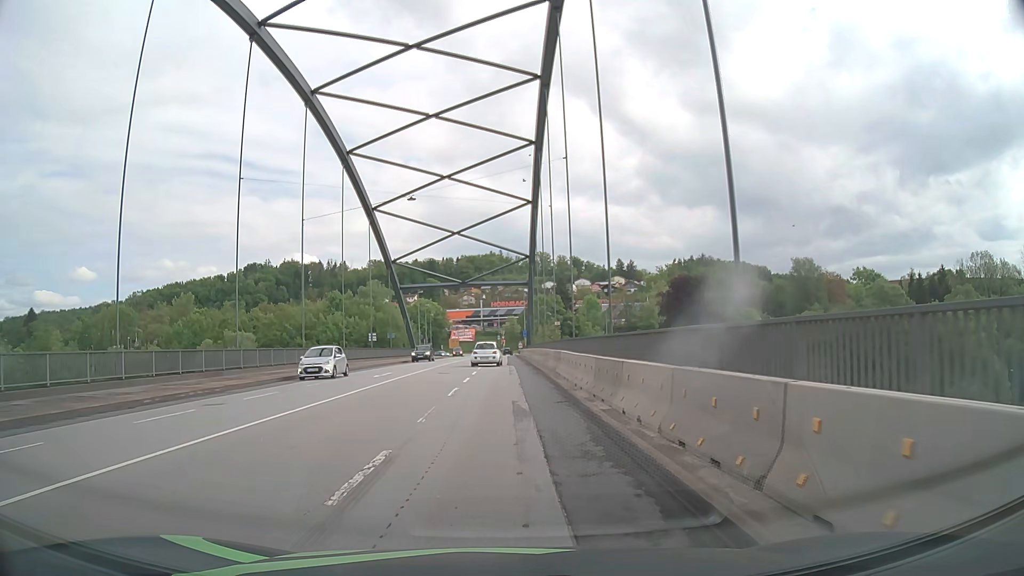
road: primary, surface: asphalt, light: Day
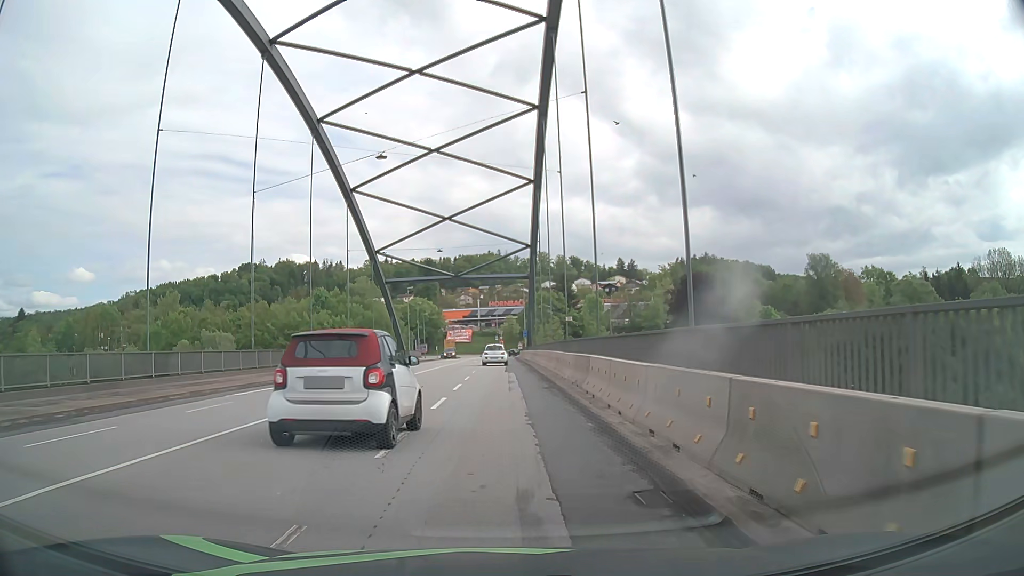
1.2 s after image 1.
(-0.1, +9.6) m; 0°
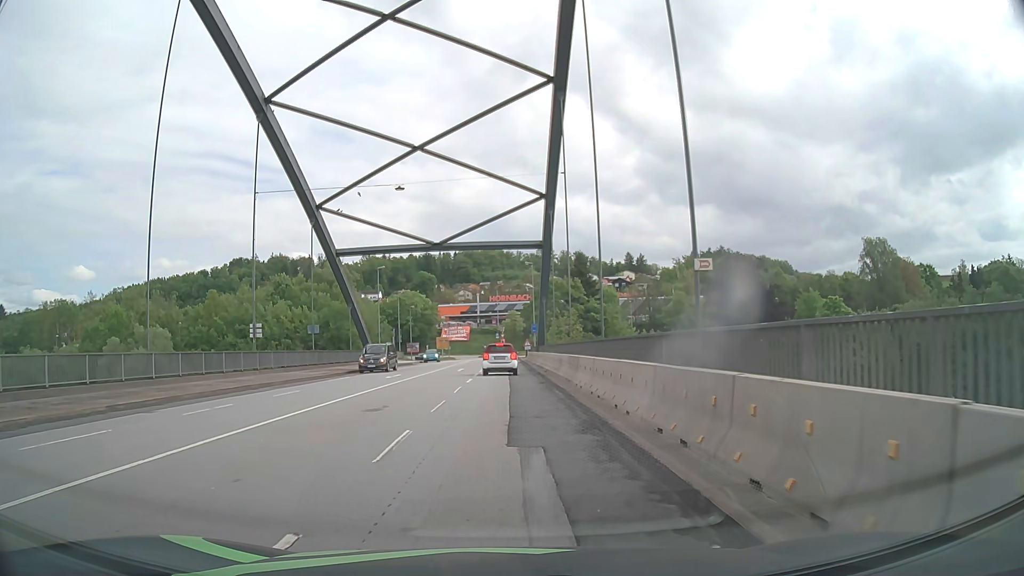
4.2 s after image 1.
(-0.1, +24.4) m; -1°
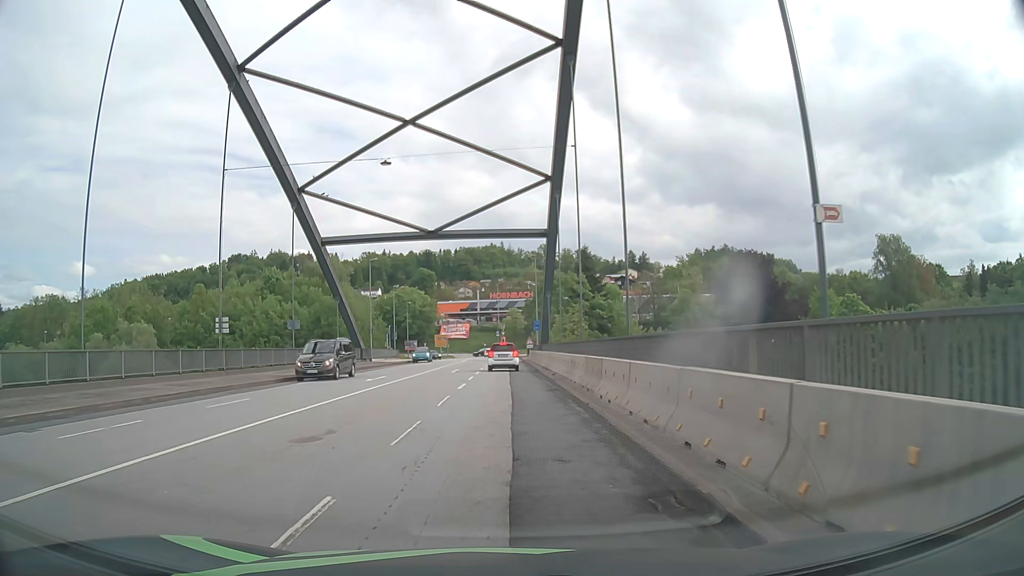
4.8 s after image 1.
(+0.1, +4.9) m; +1°
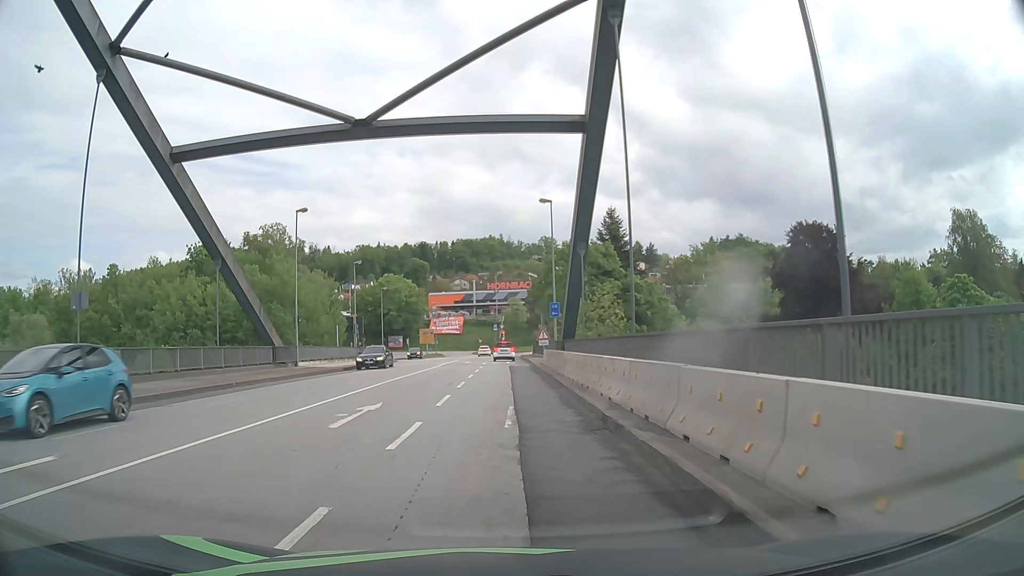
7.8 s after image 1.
(+0.2, +24.4) m; 0°
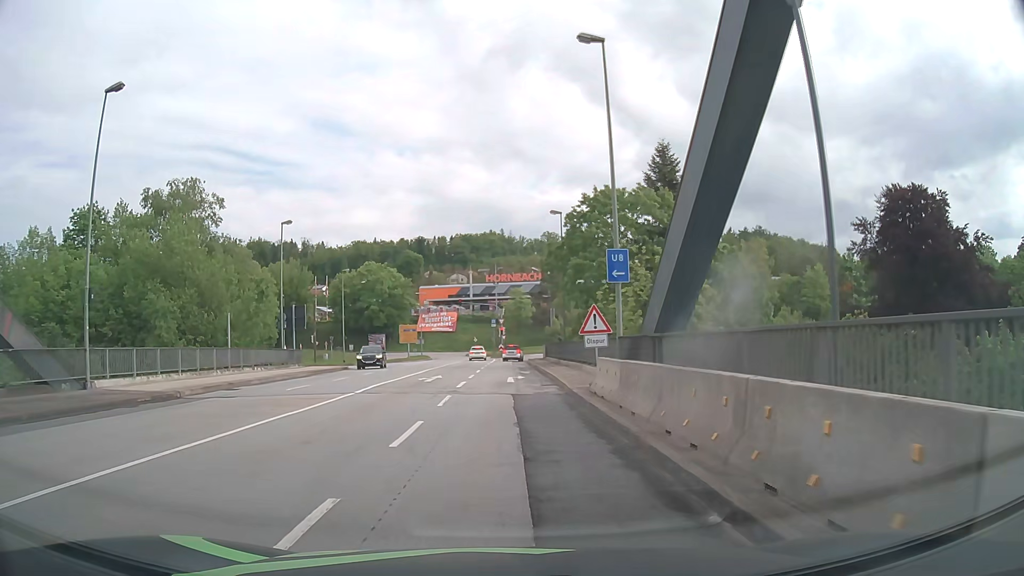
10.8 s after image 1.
(0.0, +23.8) m; 0°
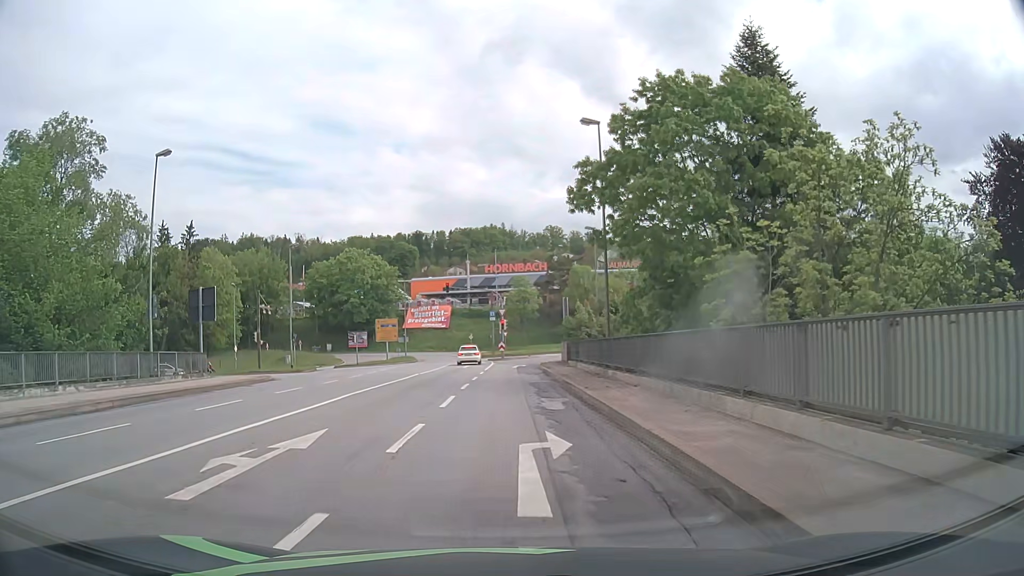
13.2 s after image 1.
(-0.1, +18.8) m; 0°
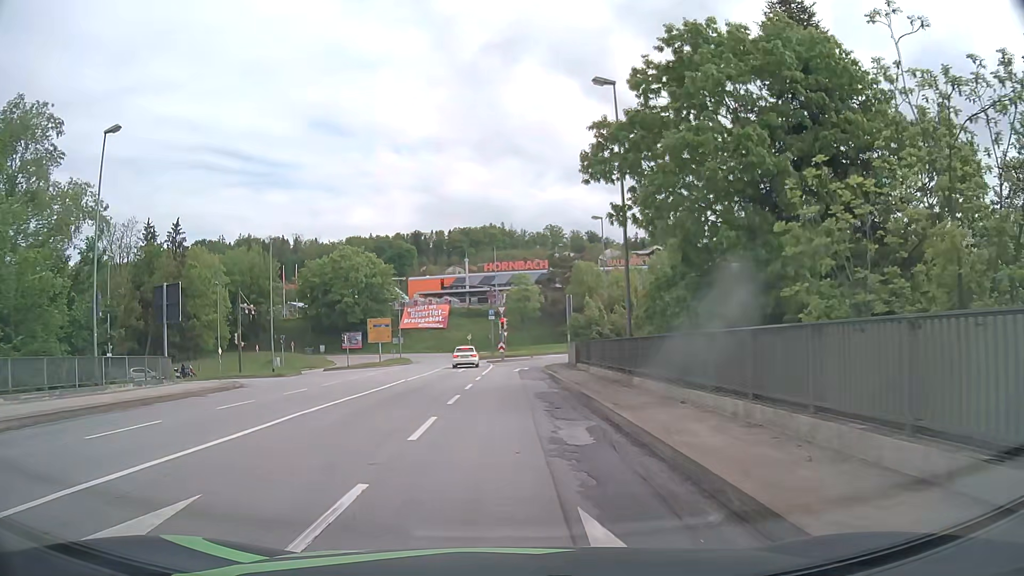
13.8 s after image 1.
(0.0, +4.6) m; -1°
(0, +10) (0, +20) (0, +30) (0, +40) (+3, +50) (+10, +57) (+19, +60) (+29, +63) (+38, +65) (+48, +67) m
